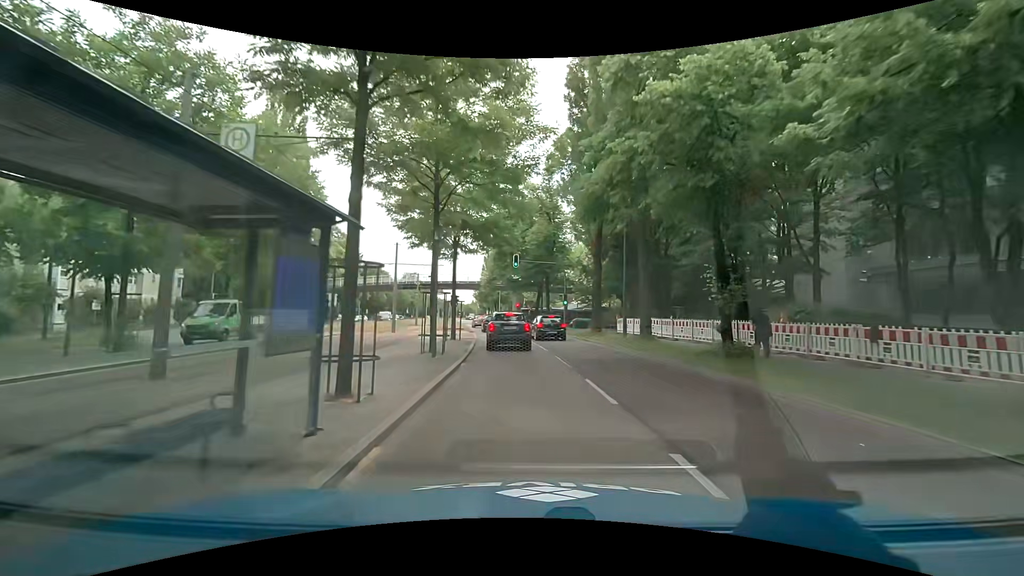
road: secondary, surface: asphalt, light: Day
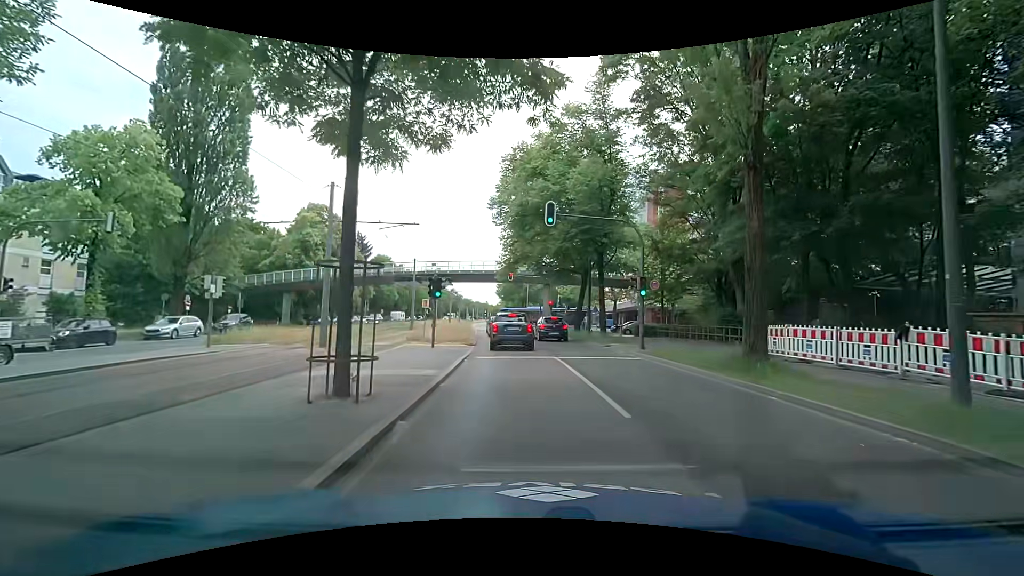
(-0.5, +17.9) m; -5°
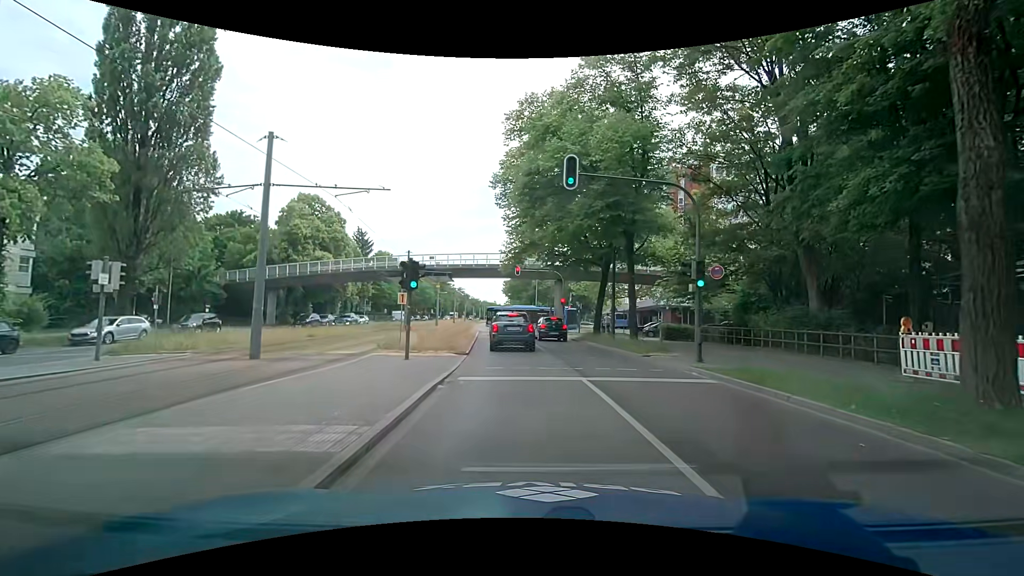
(+0.1, +5.8) m; -2°
